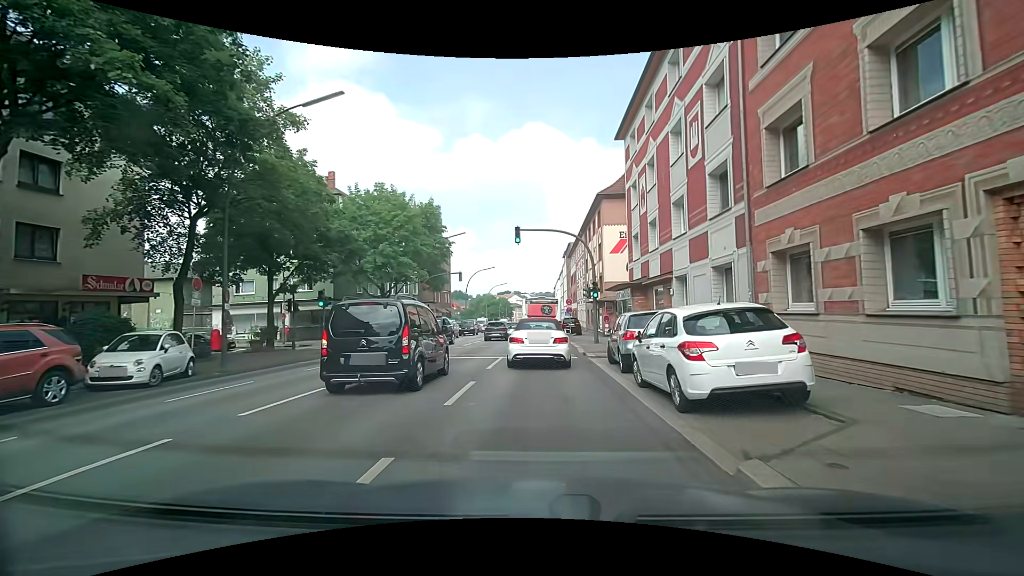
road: secondary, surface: asphalt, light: Day
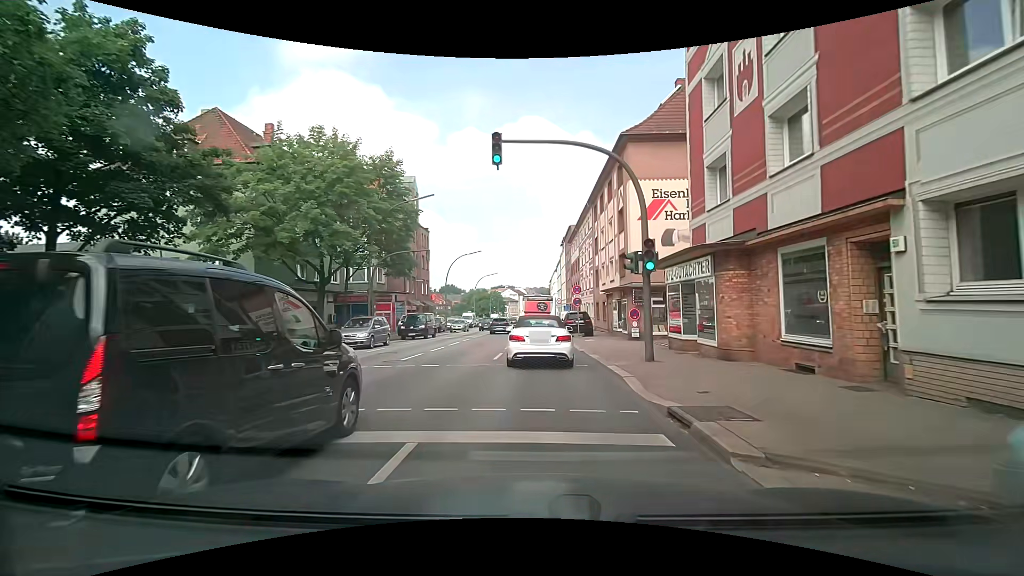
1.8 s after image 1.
(-0.1, +13.1) m; +1°
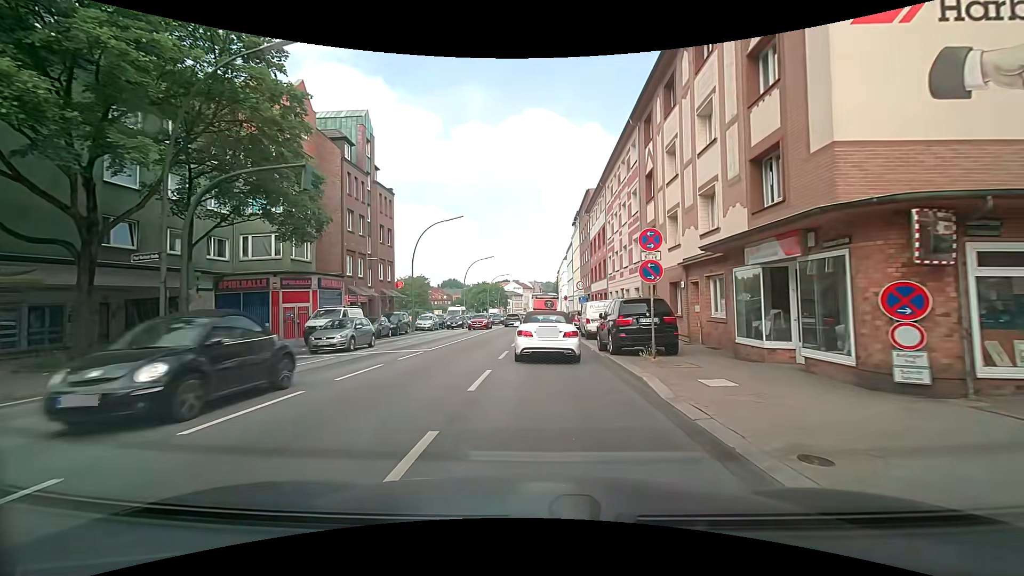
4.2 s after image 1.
(-0.1, +19.4) m; -1°
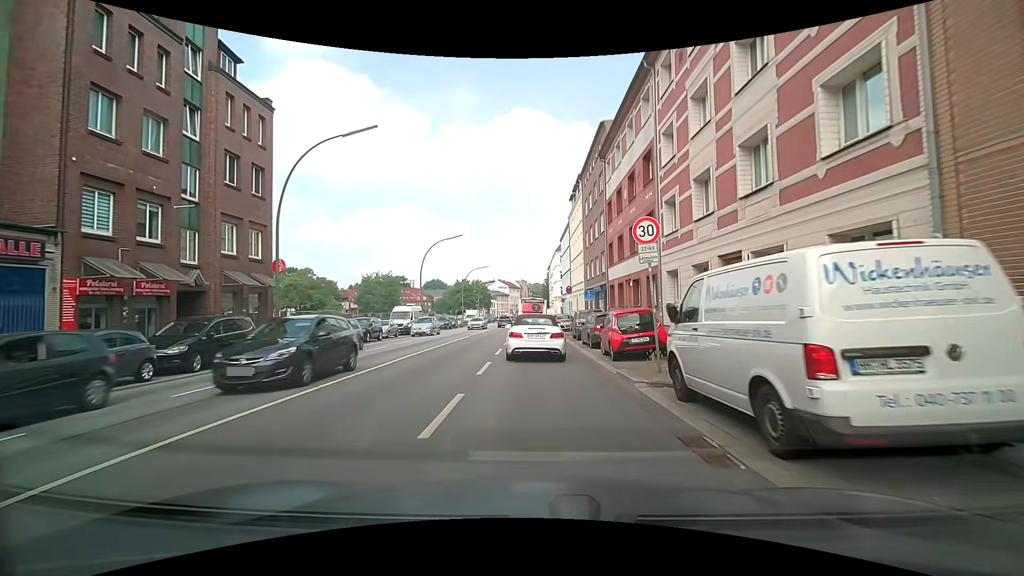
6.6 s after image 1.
(+0.1, +21.3) m; +1°
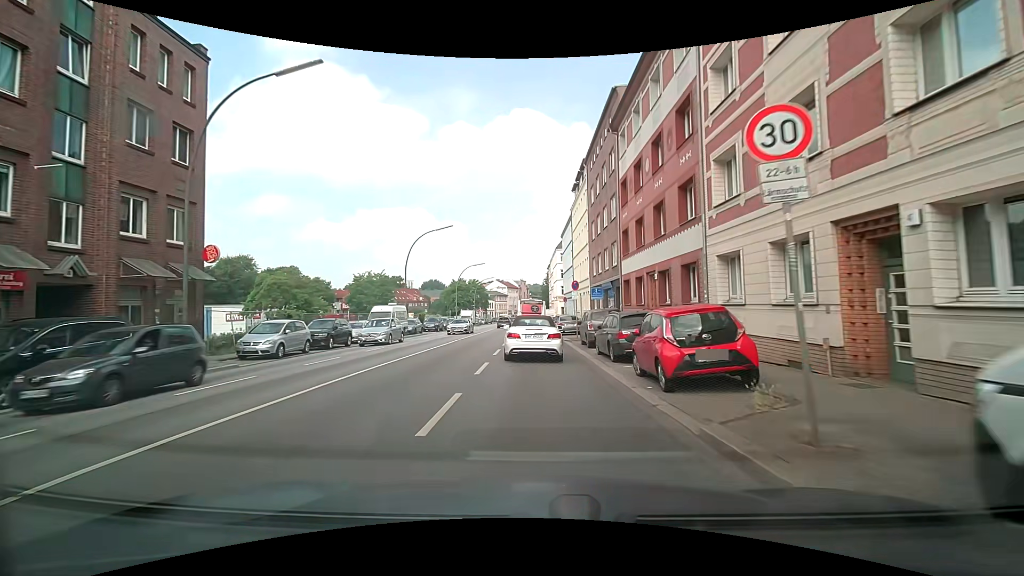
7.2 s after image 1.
(0.0, +5.9) m; +1°
(0, +10) (0, +20) (0, +30) (-1, +40) (-1, +50) (-1, +60) (-1, +70) (-1, +80) (-1, +90) (-1, +100) m
